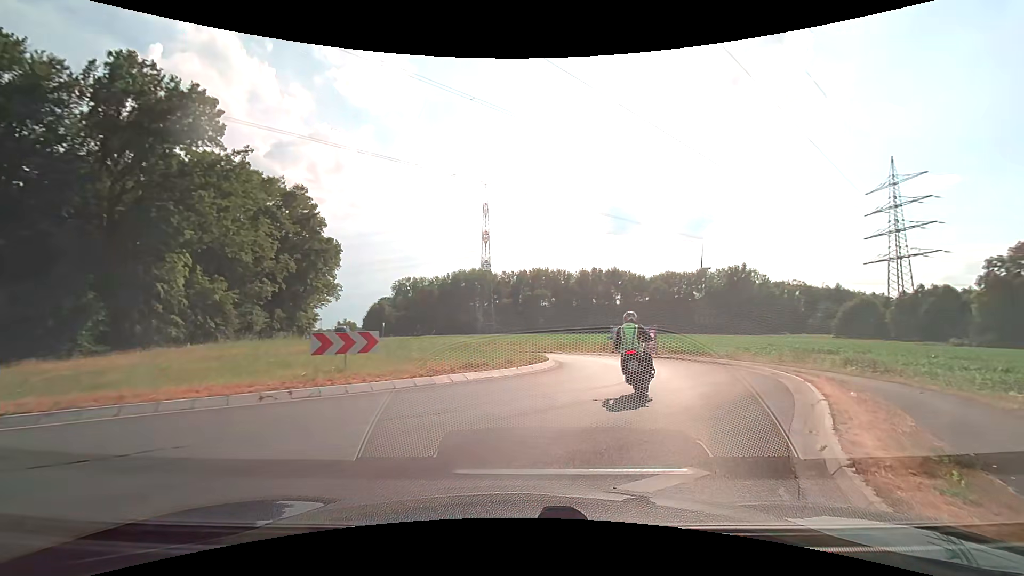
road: tertiary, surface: asphalt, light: Day
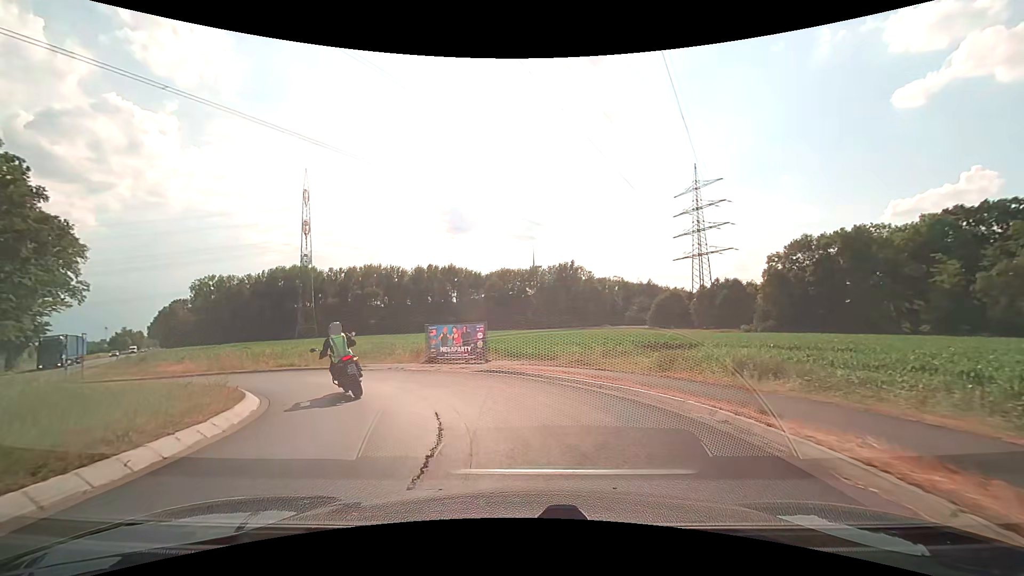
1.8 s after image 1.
(+2.6, +10.6) m; +20°
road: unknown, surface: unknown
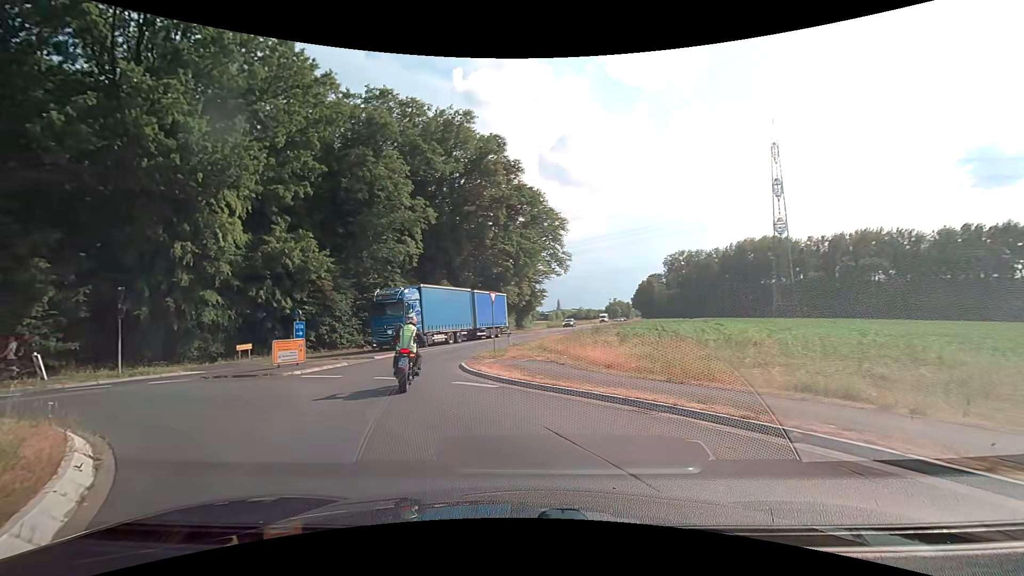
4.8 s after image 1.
(-8.4, +18.0) m; -51°
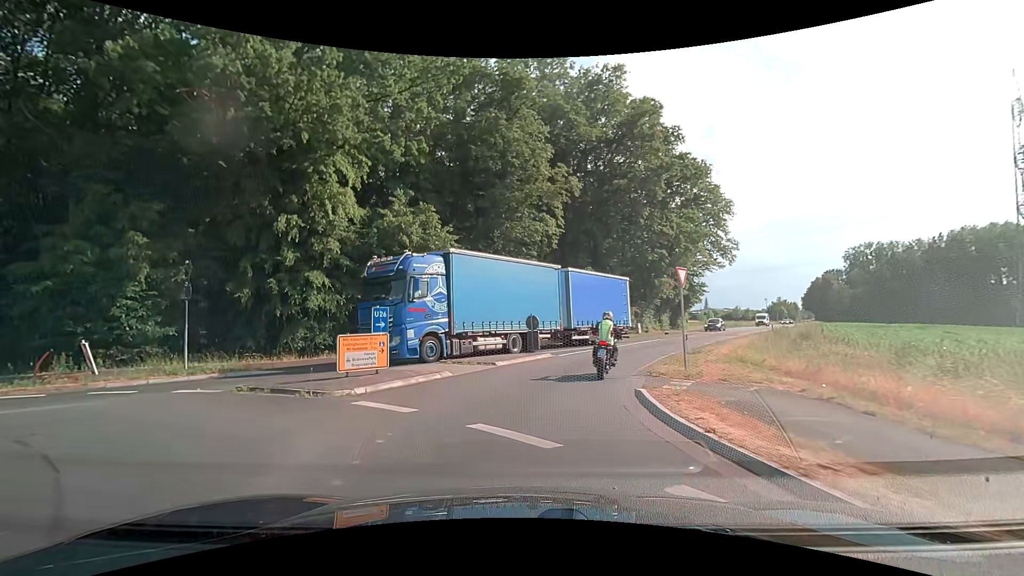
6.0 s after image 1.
(-1.3, +8.0) m; -16°
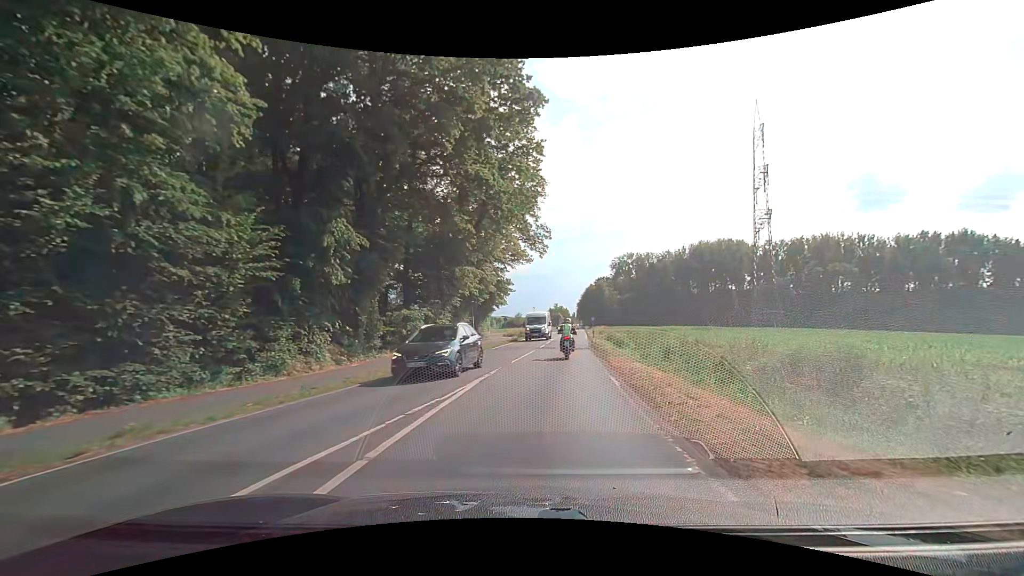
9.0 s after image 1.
(+3.3, +21.9) m; +24°
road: secondary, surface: asphalt
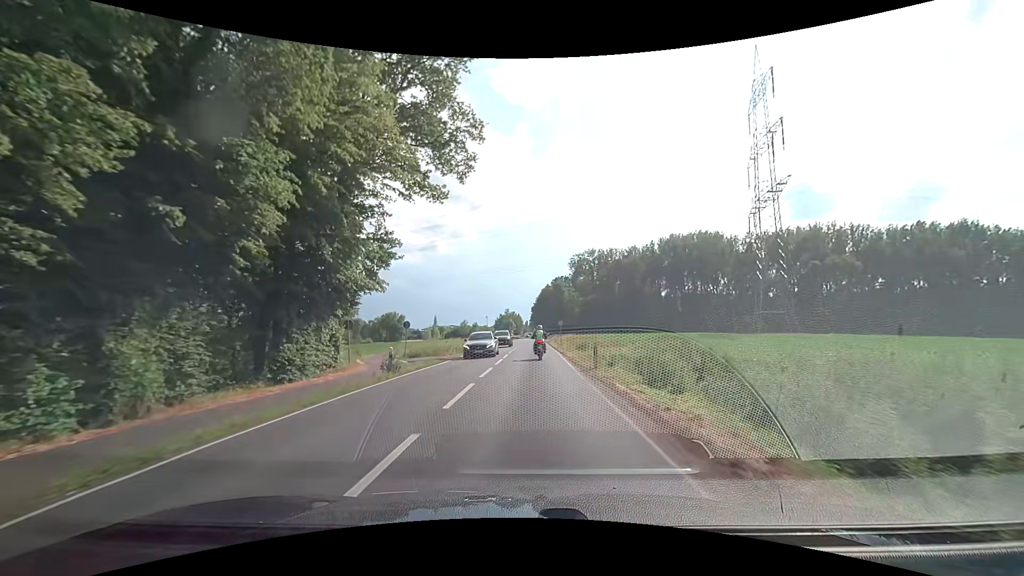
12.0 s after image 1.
(+2.9, +33.8) m; +6°
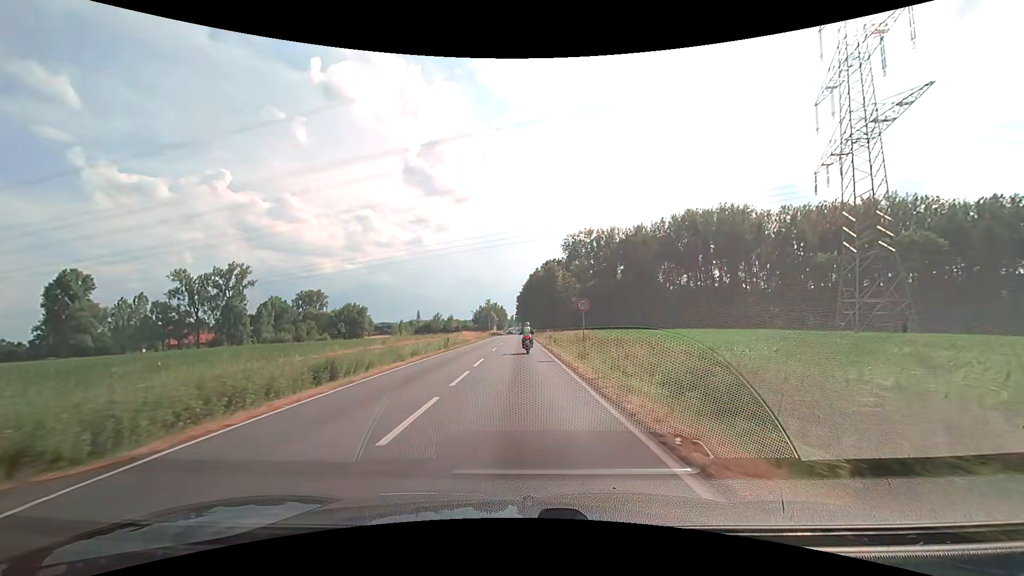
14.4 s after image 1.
(+0.3, +32.8) m; 0°
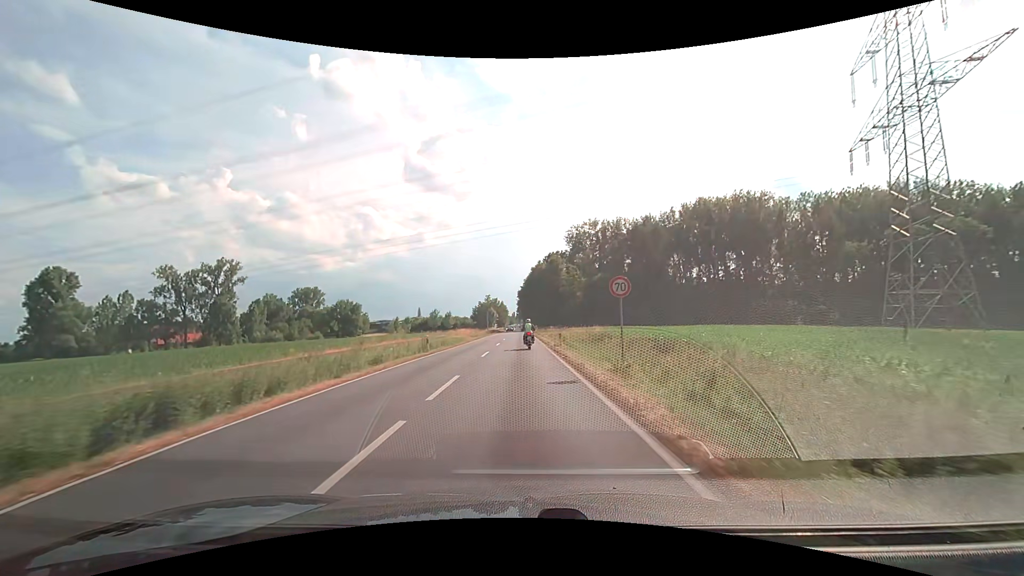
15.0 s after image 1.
(+0.1, +8.8) m; +1°
(0, +10) (0, +20) (0, +30) (0, +40) (0, +50) (0, +60) (0, +70) (0, +80) (-1, +90) (-1, +100) m
